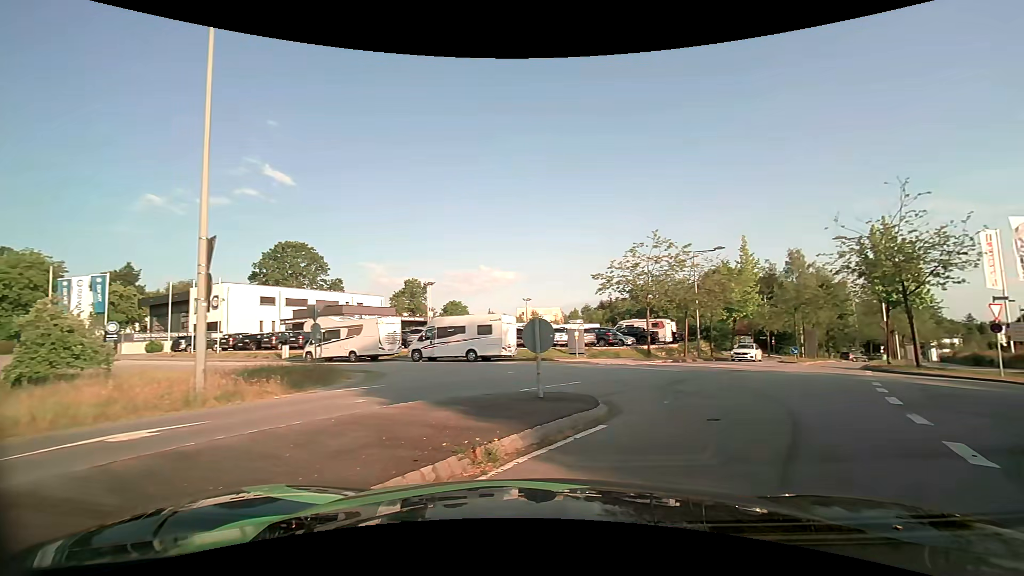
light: Day
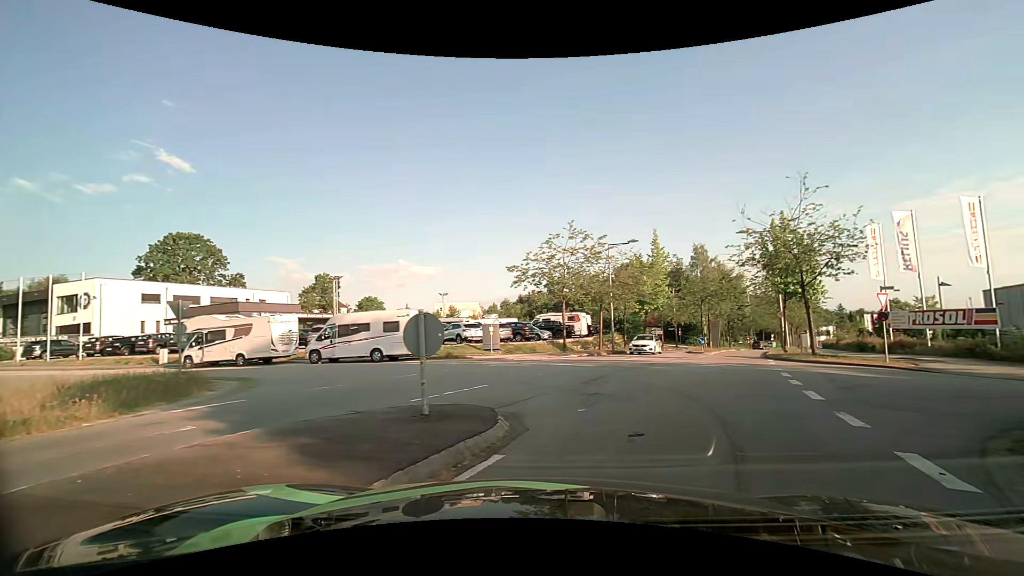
(+0.1, +1.8) m; +9°
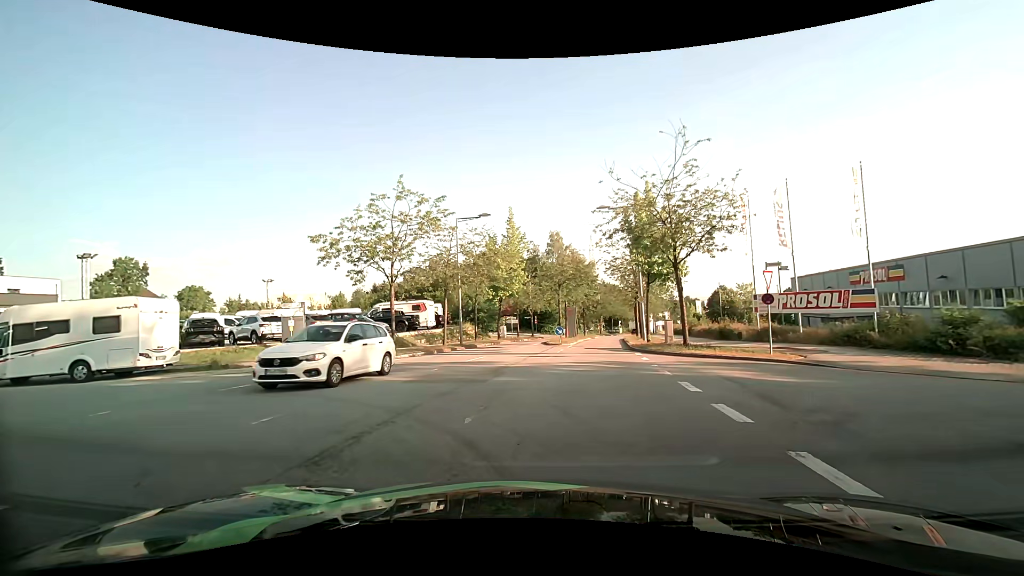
(+1.3, +7.1) m; +16°
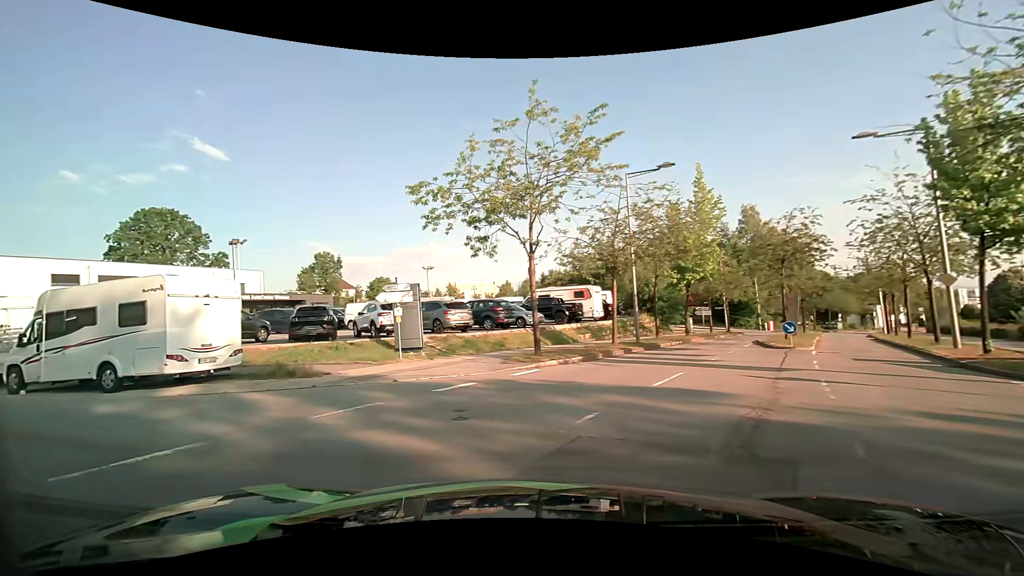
(-0.9, +8.6) m; -20°
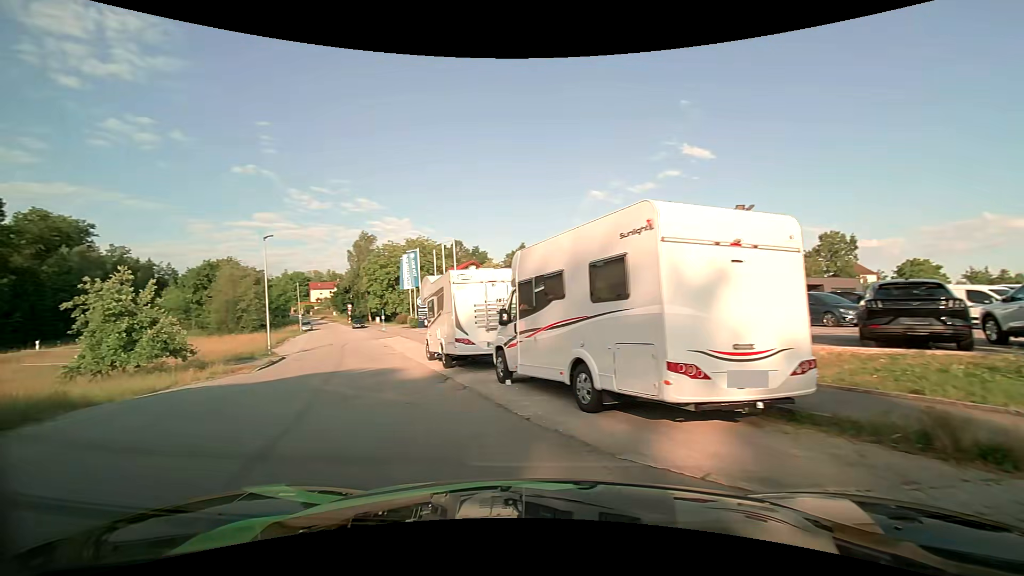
(-3.7, +7.7) m; -52°
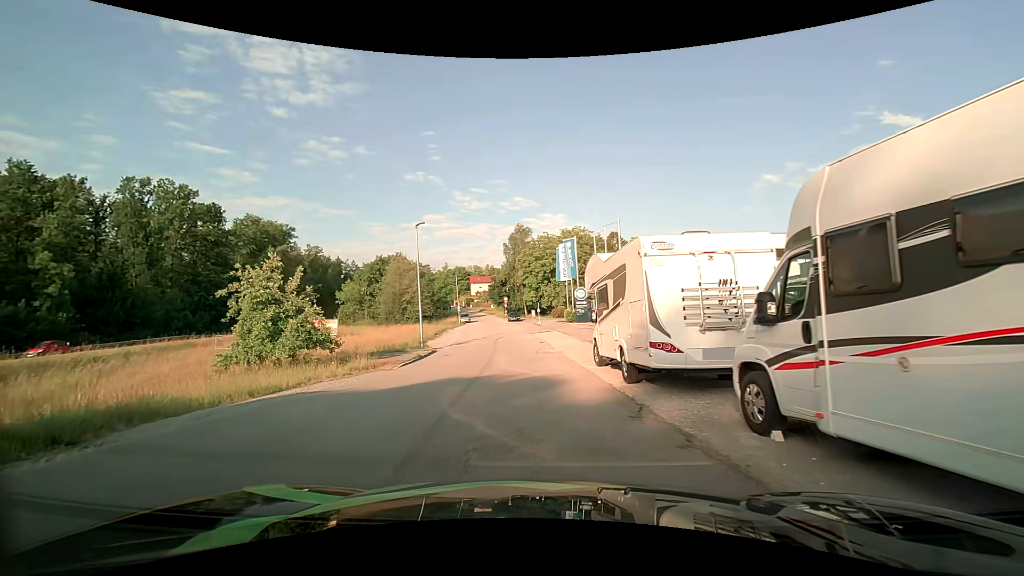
(-0.9, +4.7) m; -18°
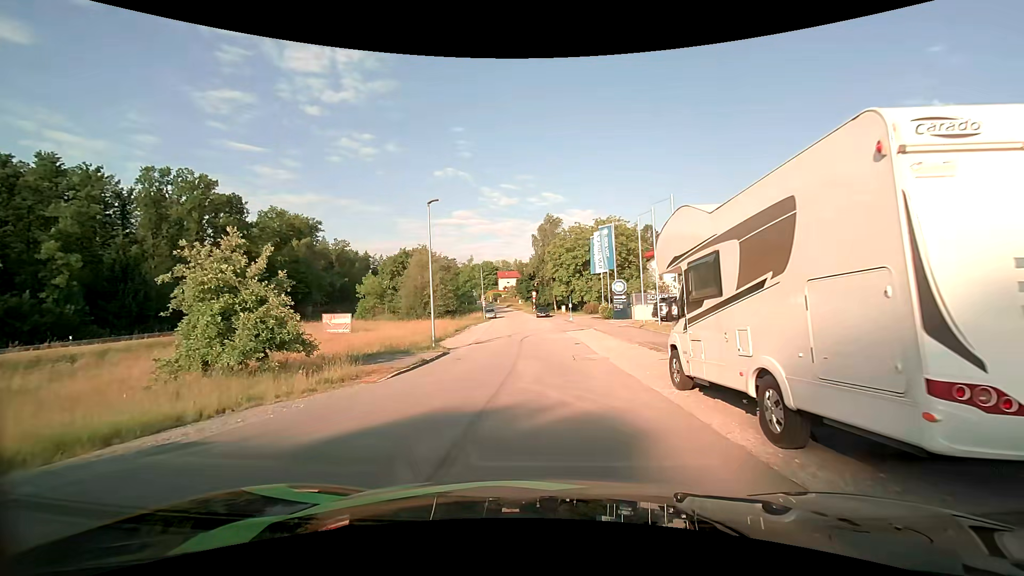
(-0.2, +5.2) m; -4°
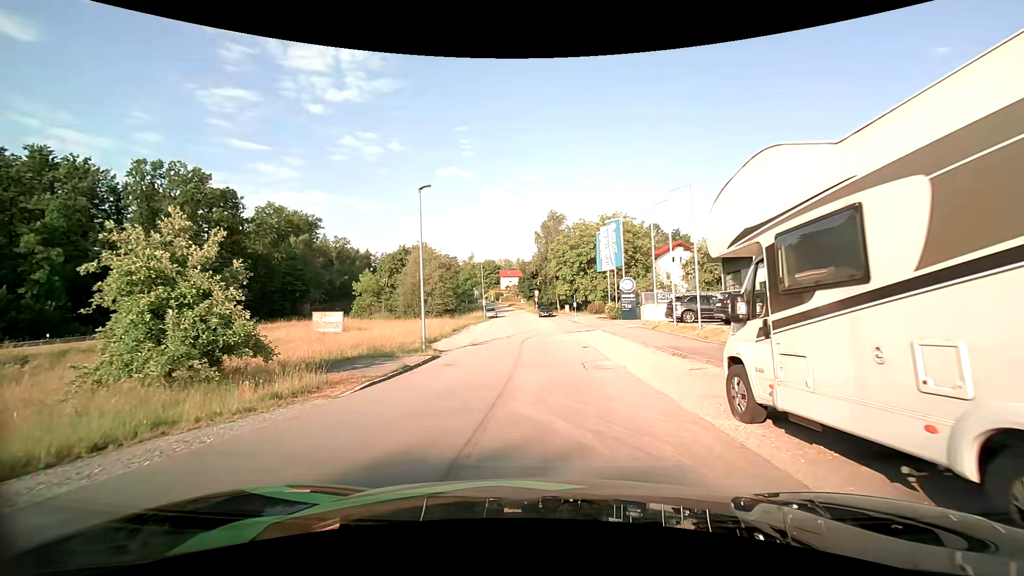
(0.0, +2.8) m; 0°
